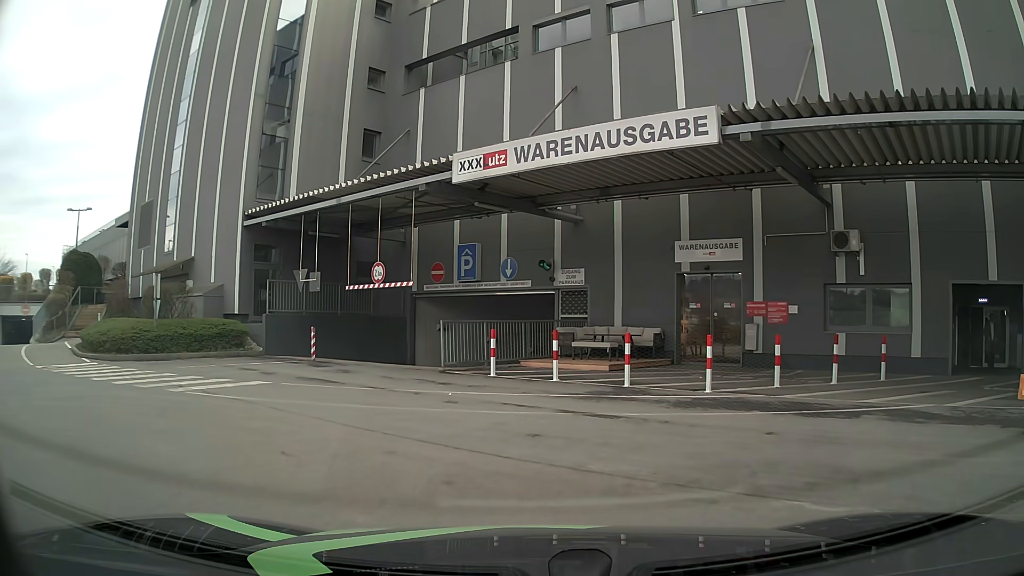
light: Day
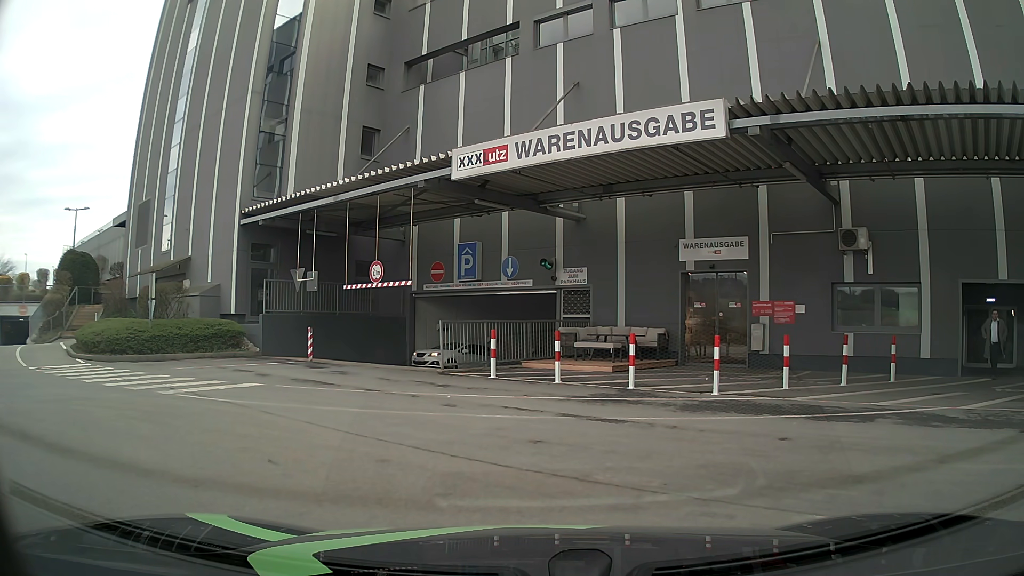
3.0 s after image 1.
(0.0, +0.5) m; 0°
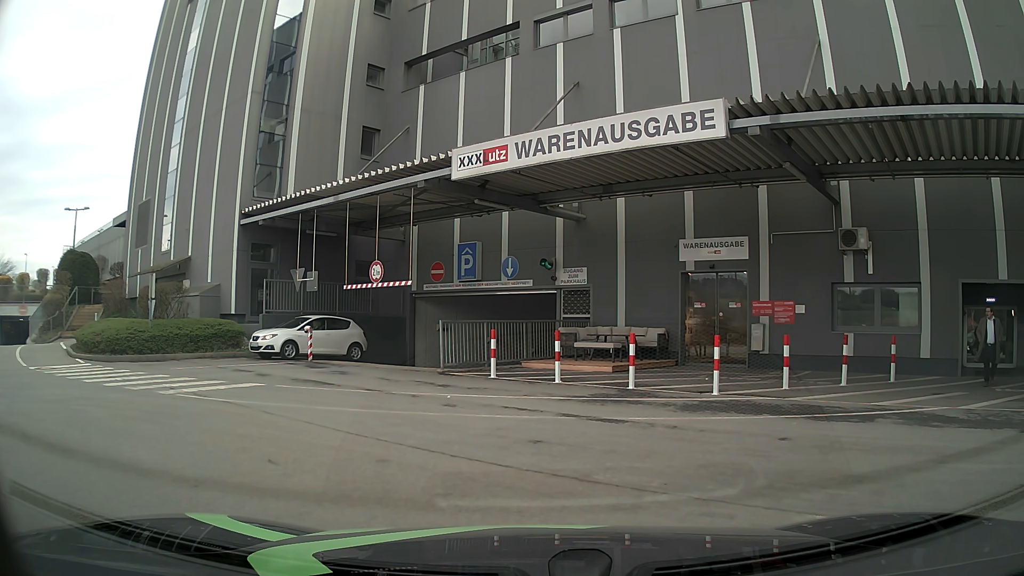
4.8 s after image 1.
(0.0, 0.0) m; 0°
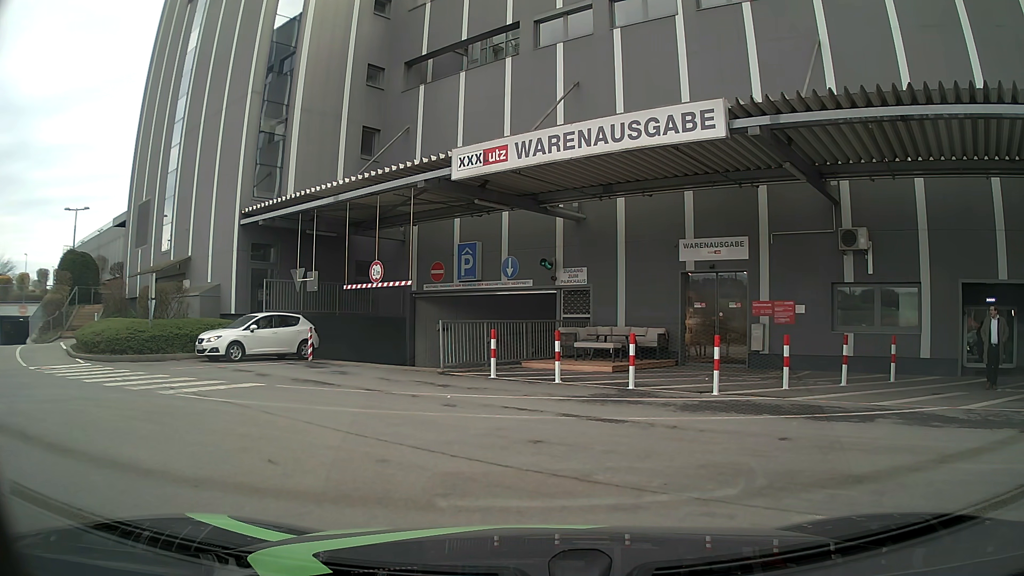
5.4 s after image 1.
(0.0, 0.0) m; 0°
